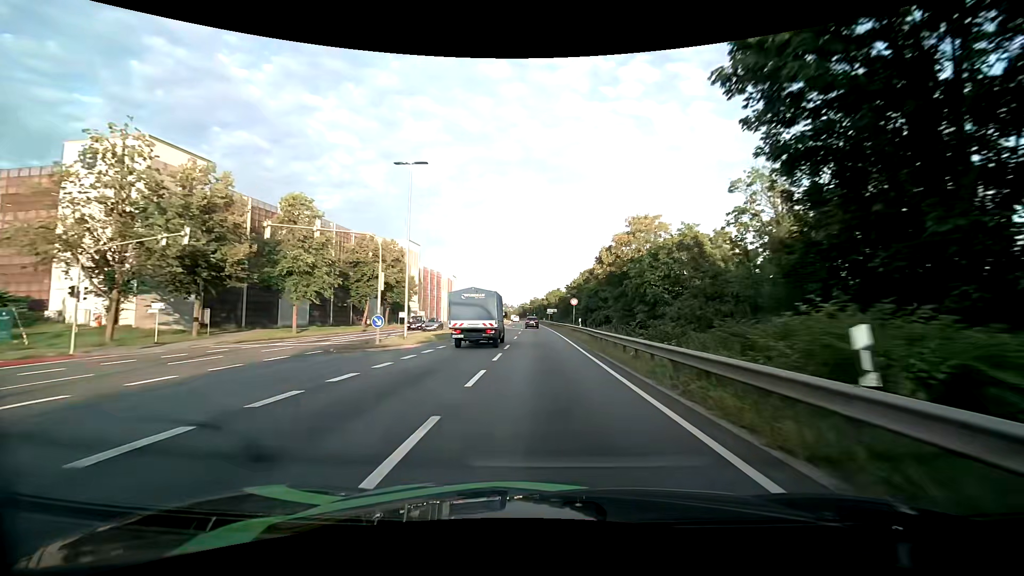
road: primary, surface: asphalt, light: Day
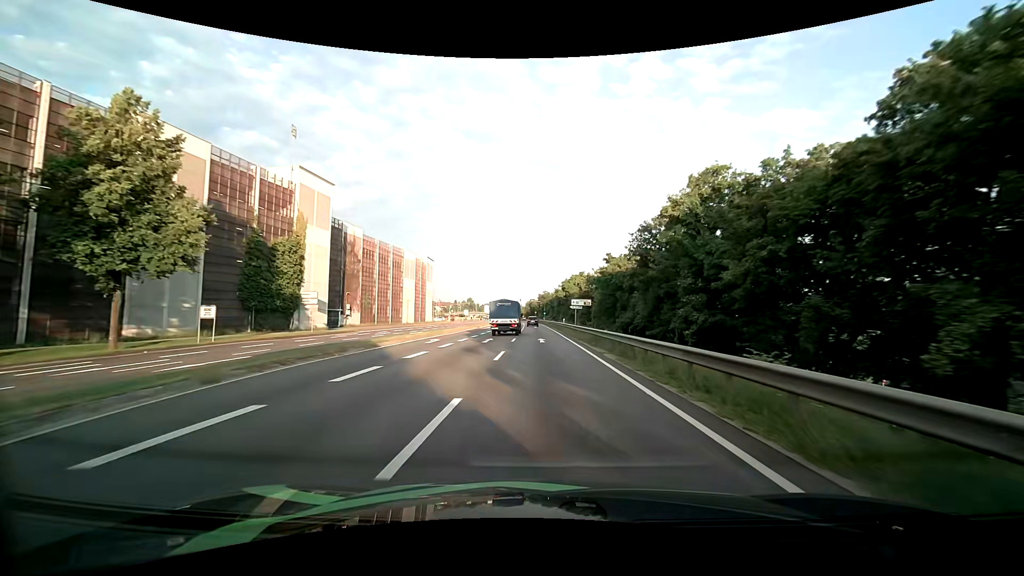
(-0.6, +50.9) m; -1°
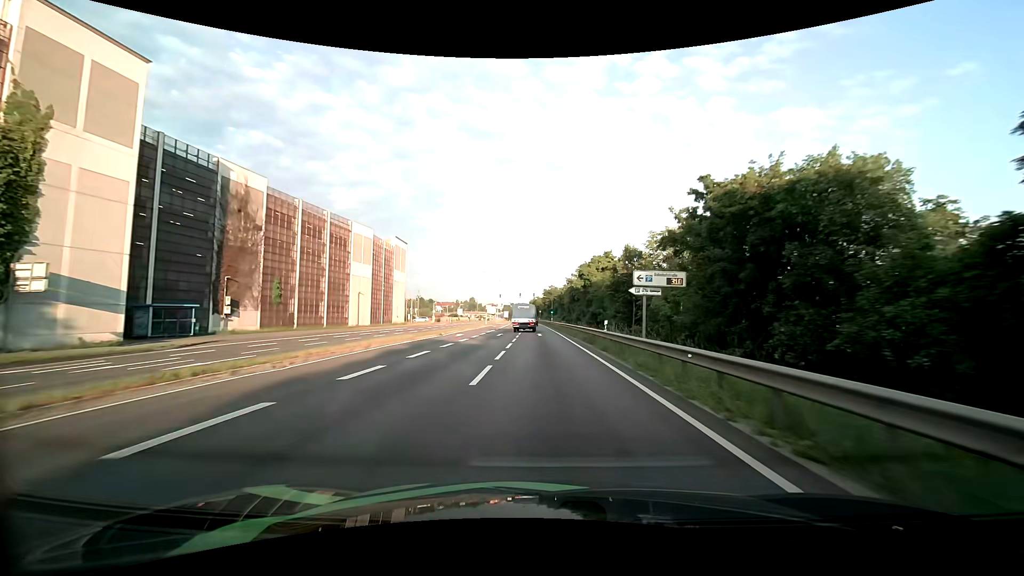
(-0.1, +29.8) m; -1°
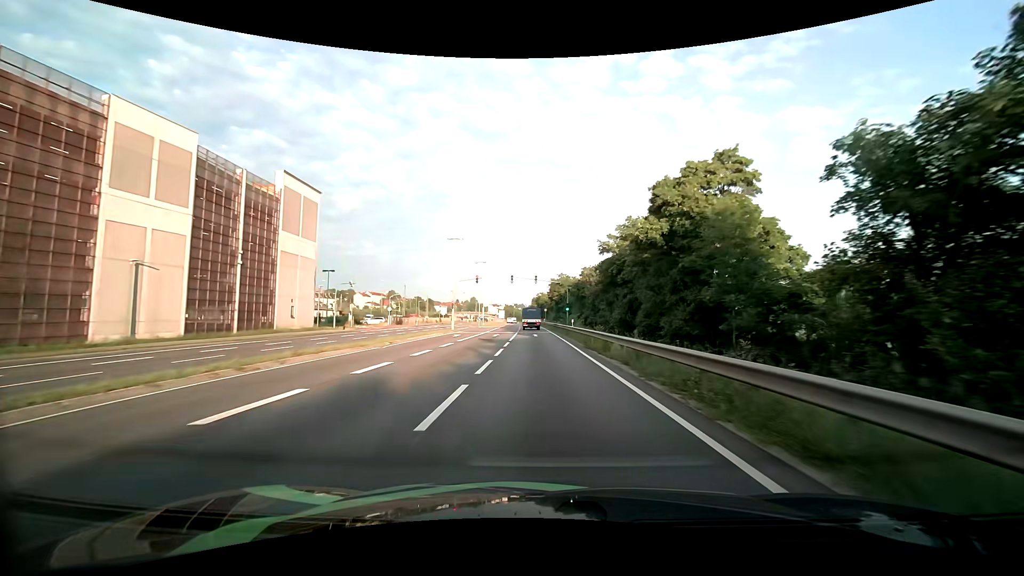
(-0.1, +40.0) m; -1°
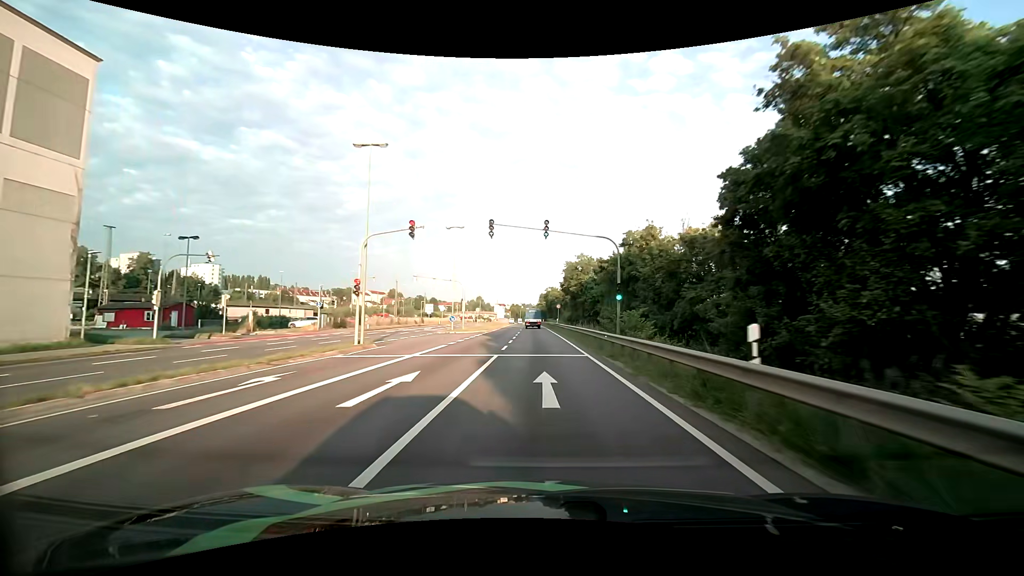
(-0.1, +30.2) m; 0°
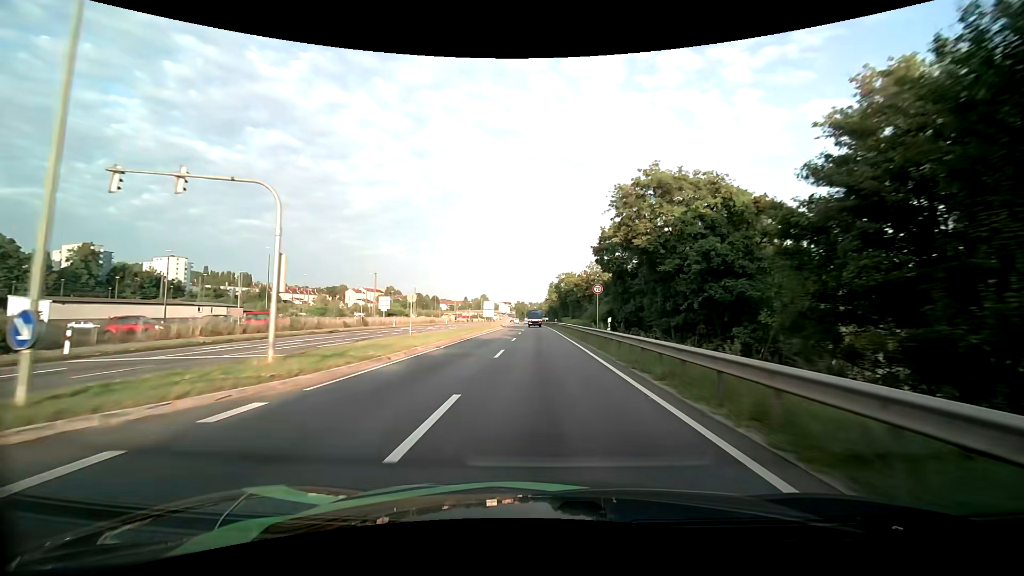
(-0.5, +40.6) m; -1°
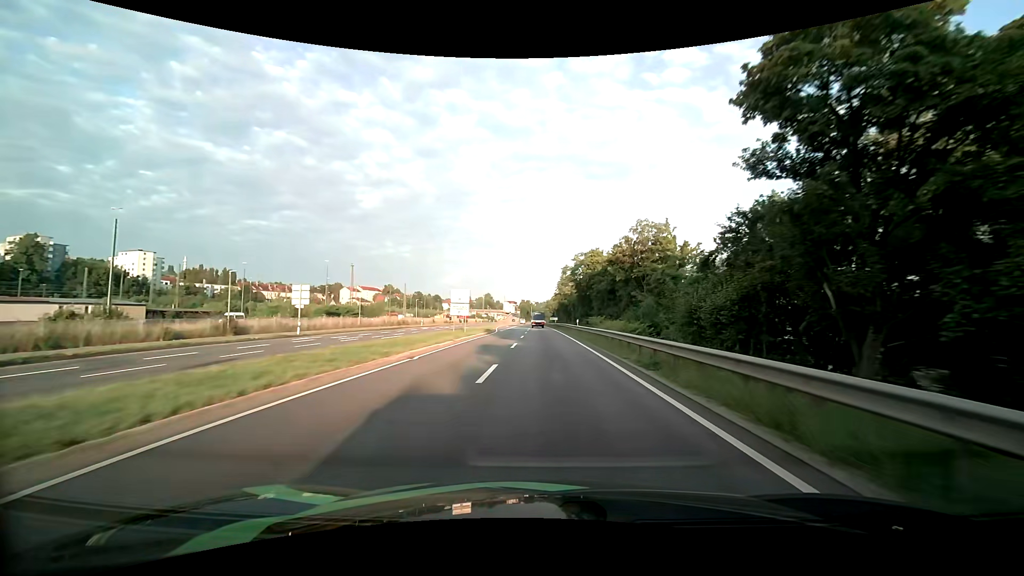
(-0.1, +30.6) m; -1°
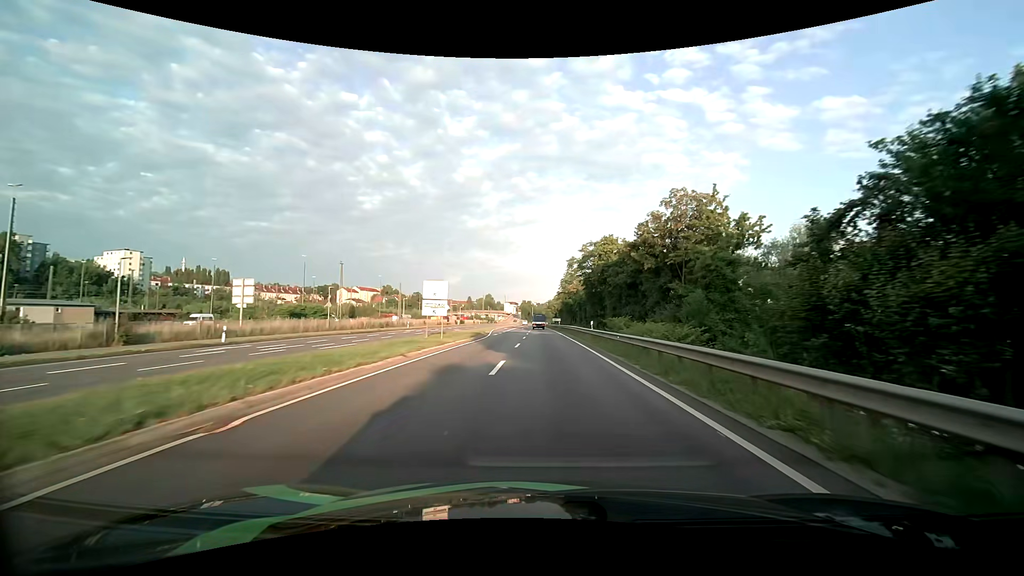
(0.0, +10.2) m; 0°
(0, +10) (0, +20) (0, +30) (0, +40) (0, +50) (0, +60) (0, +70) (0, +80) (0, +90) (0, +100) m
